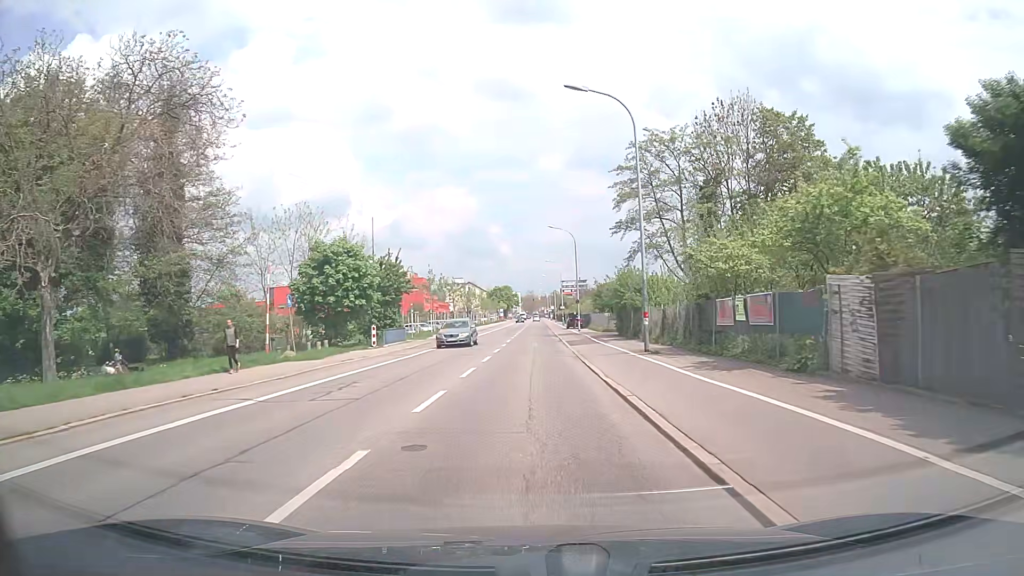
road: secondary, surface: asphalt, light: Day
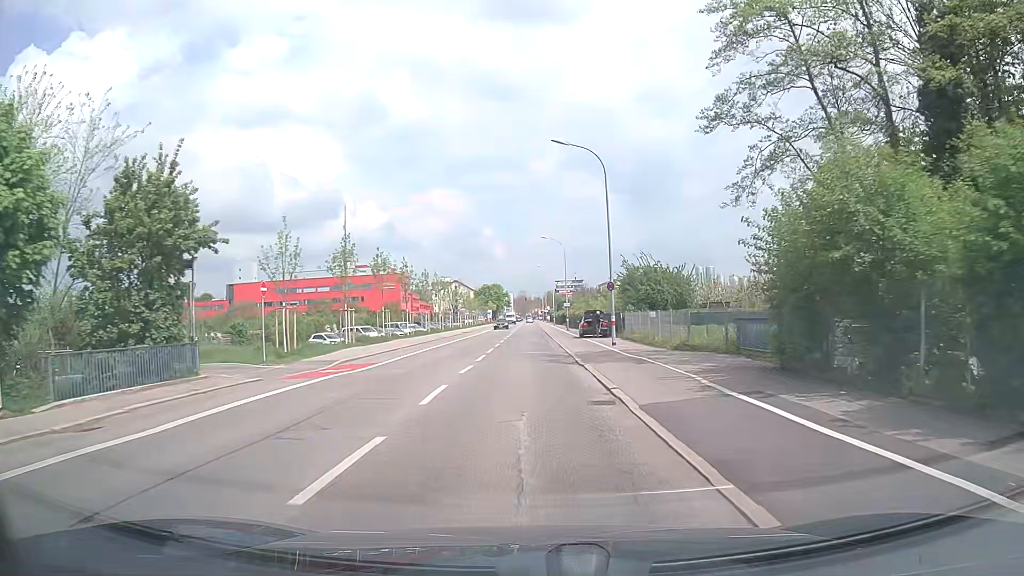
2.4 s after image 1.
(+0.2, +29.2) m; +1°
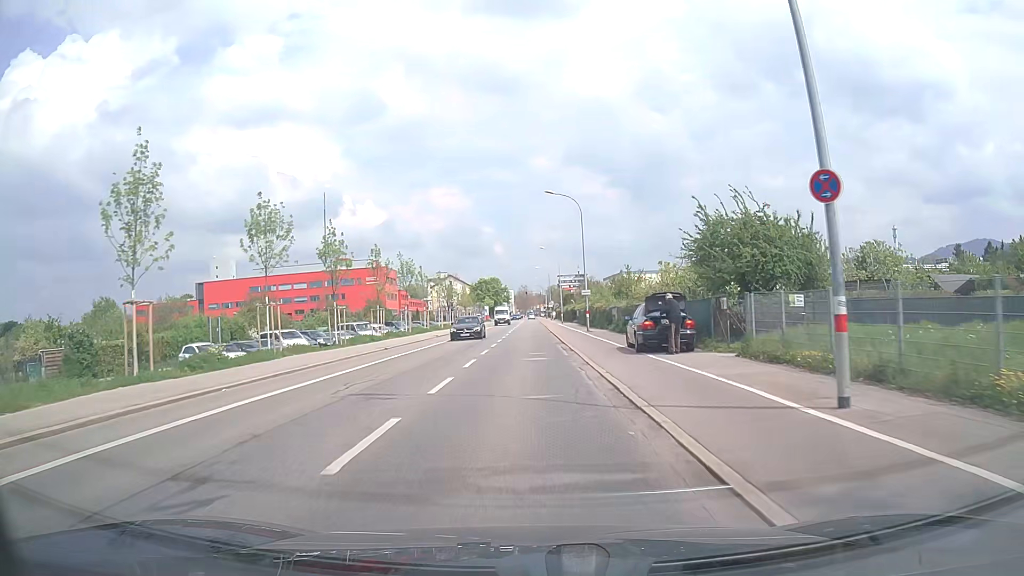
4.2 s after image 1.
(0.0, +22.1) m; 0°
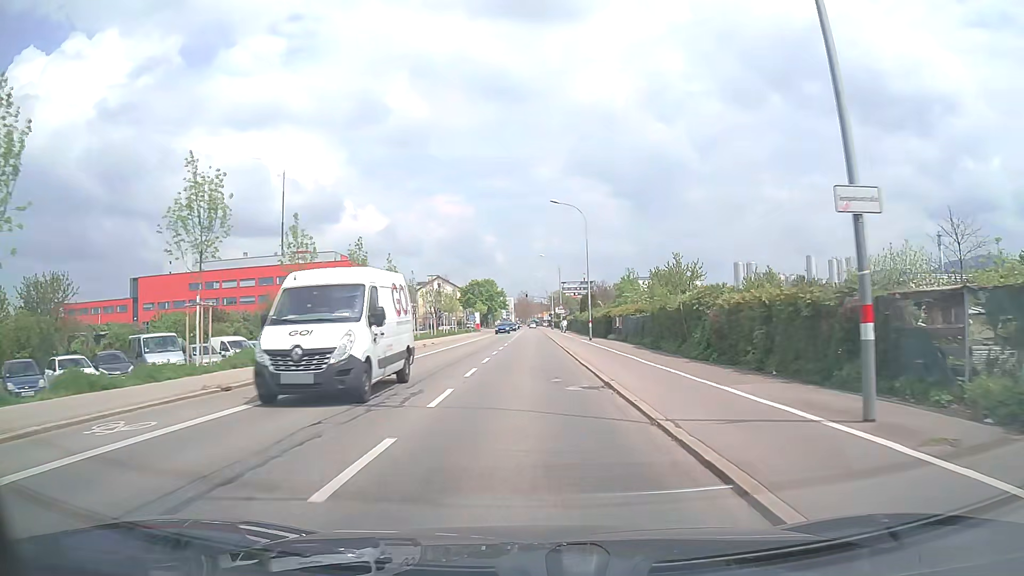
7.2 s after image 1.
(-0.3, +36.8) m; -1°
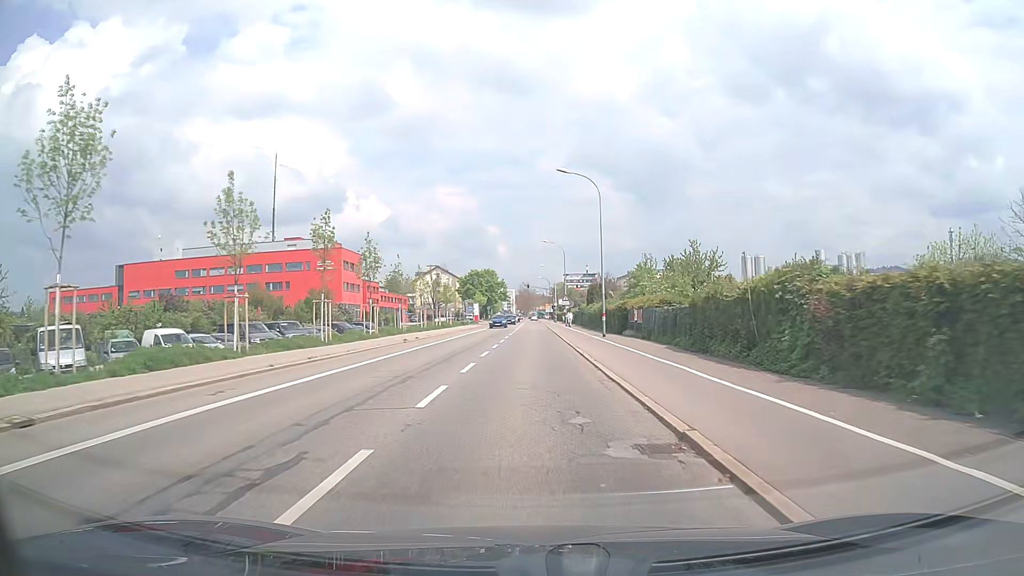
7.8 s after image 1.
(+0.1, +7.3) m; +1°
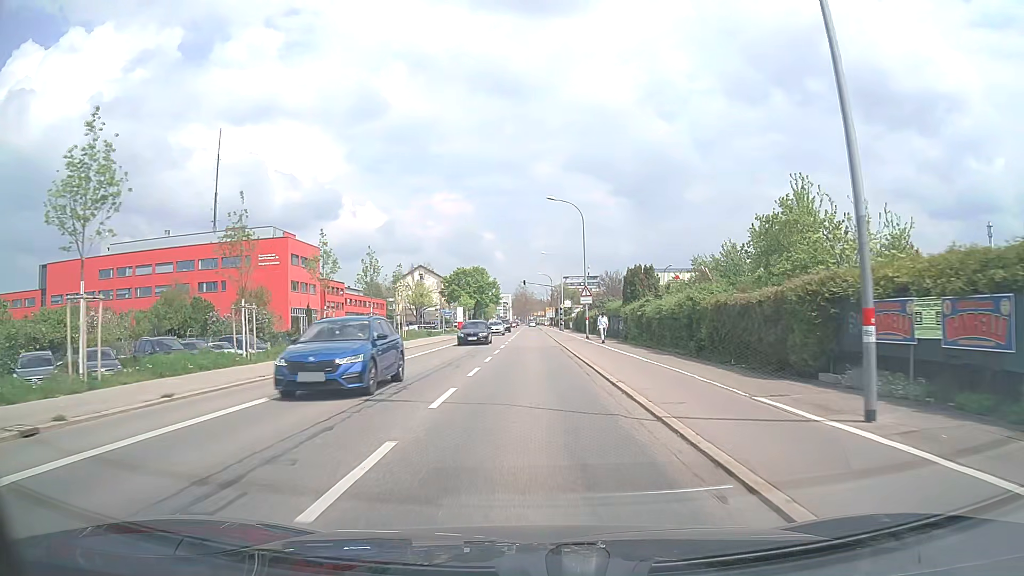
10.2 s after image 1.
(+0.1, +29.3) m; 0°
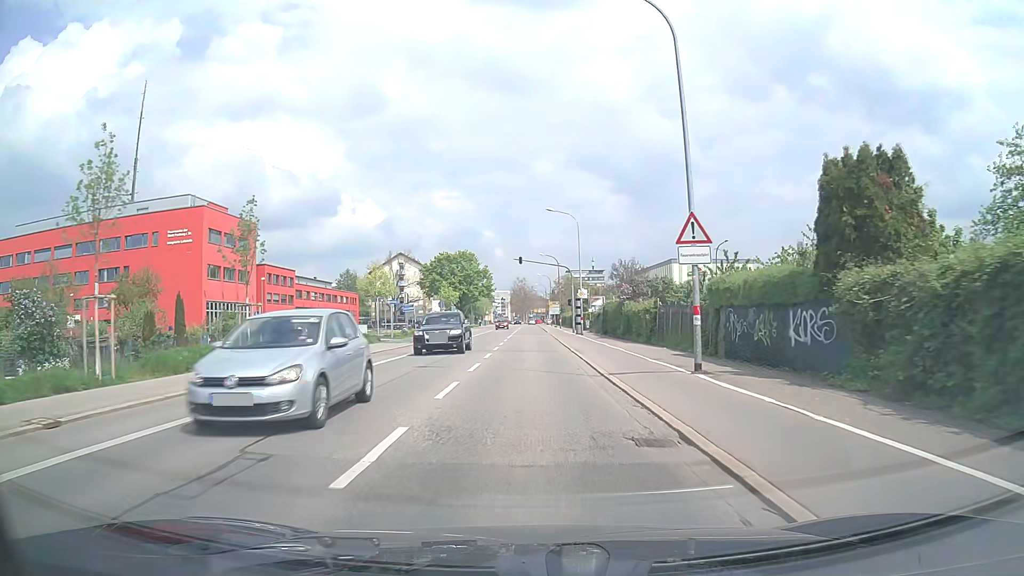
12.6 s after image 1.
(0.0, +29.3) m; 0°
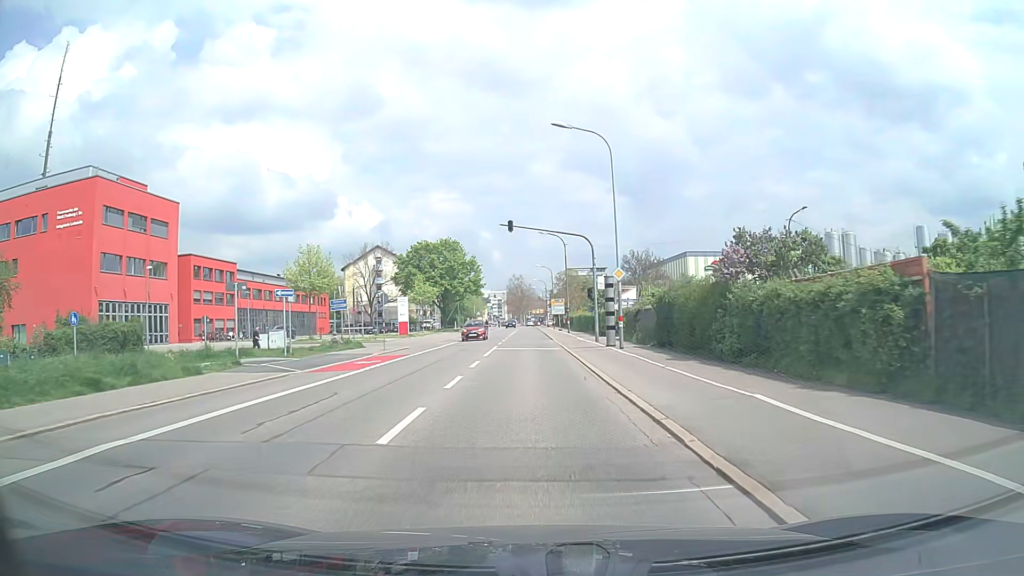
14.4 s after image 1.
(0.0, +22.0) m; 0°
(0, +10) (0, +20) (0, +30) (0, +40) (0, +50) (0, +60) (0, +70) (-1, +80) (-1, +90) (0, +100) m
